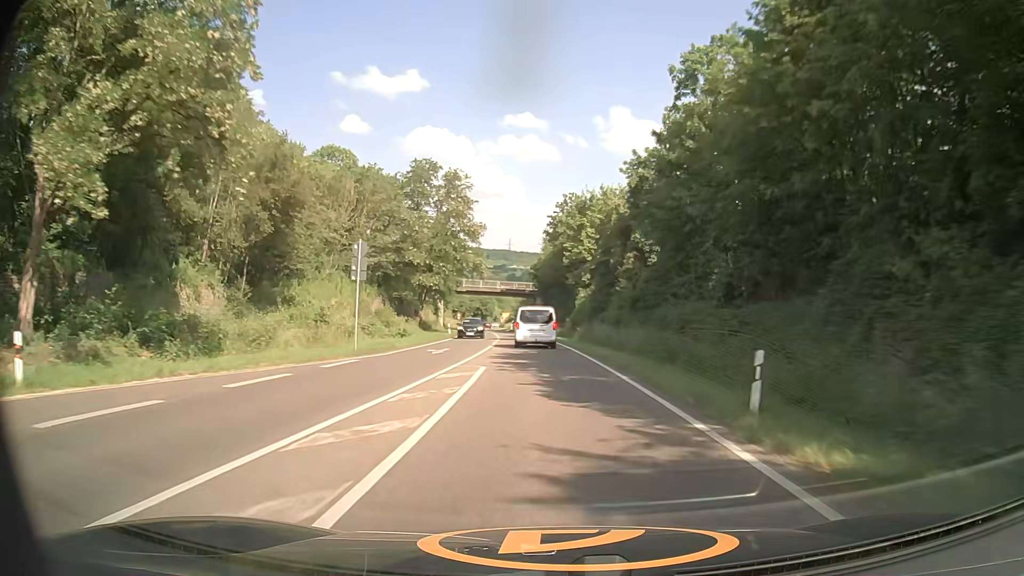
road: residential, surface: asphalt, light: Day
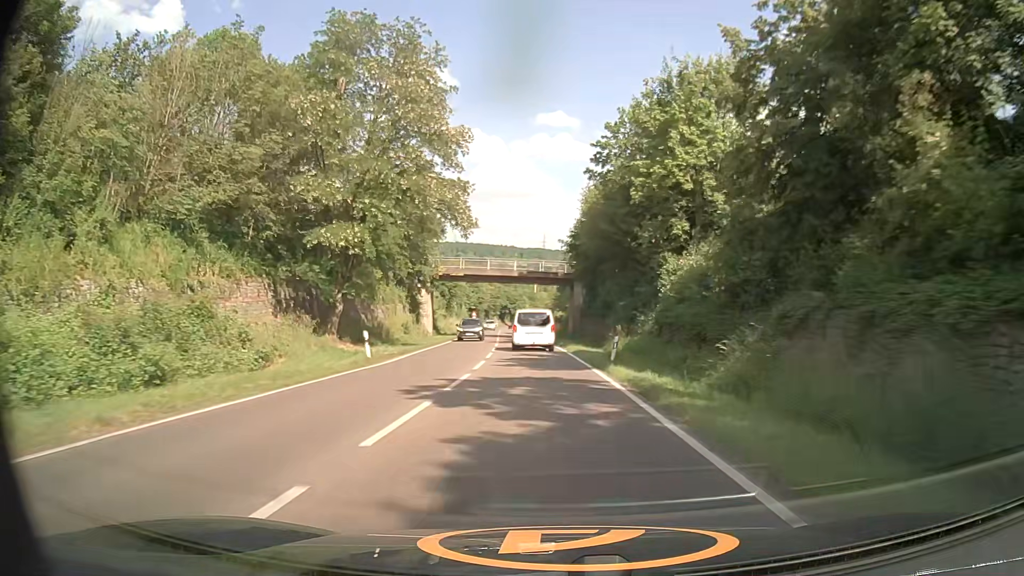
(-0.8, +34.1) m; -2°
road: secondary
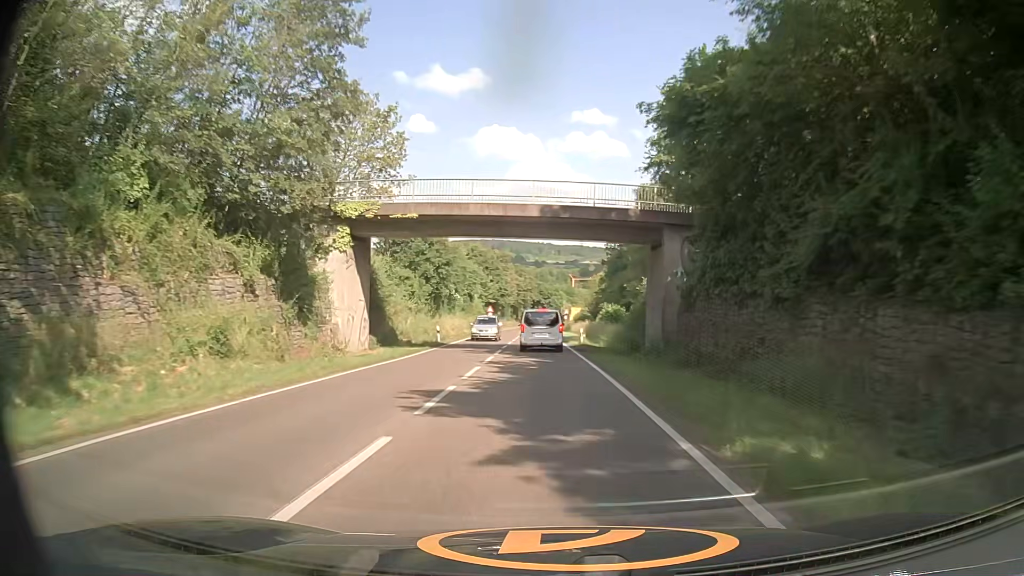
(-1.2, +33.6) m; -4°
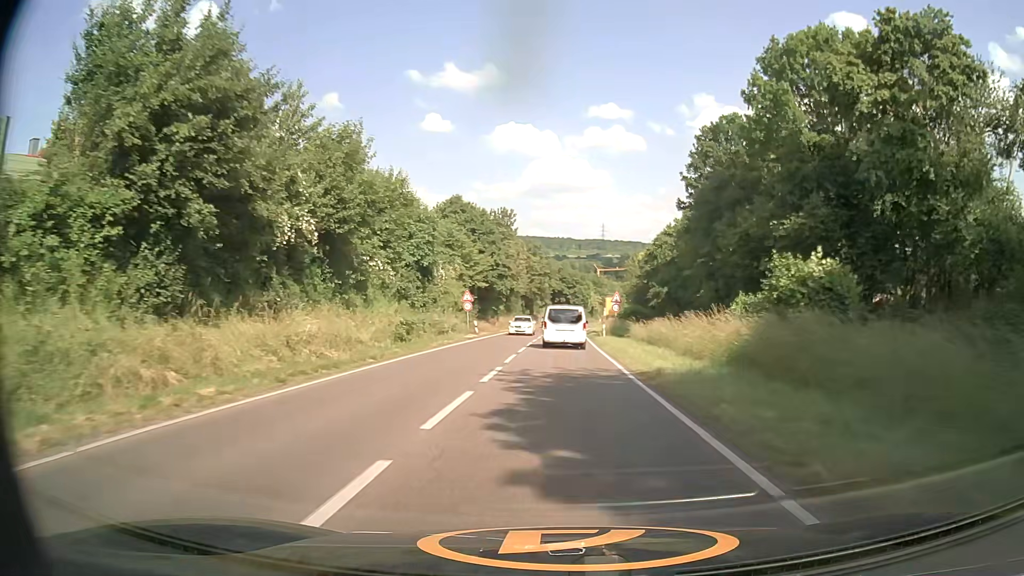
(-0.9, +43.2) m; -2°
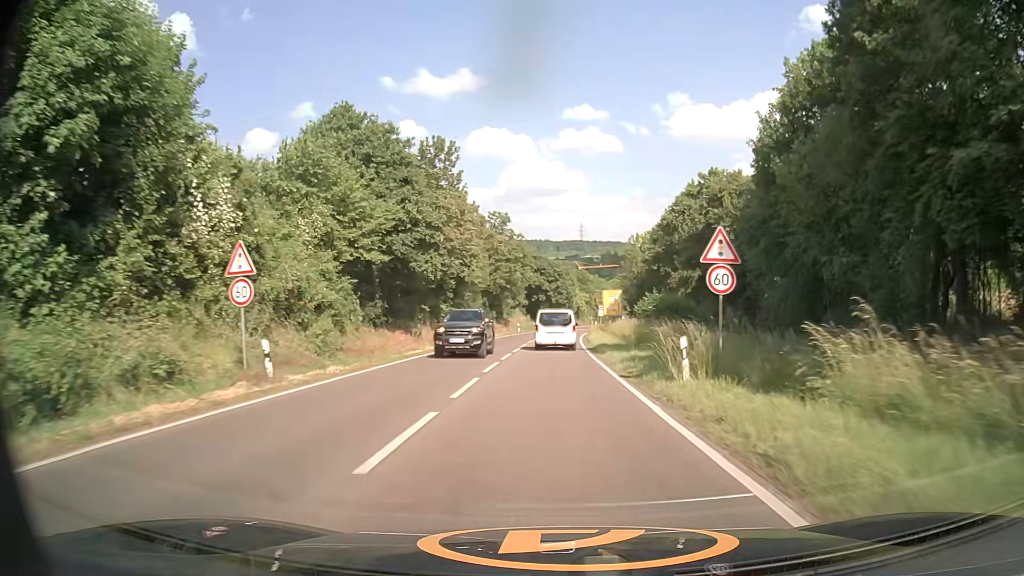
(+0.4, +32.2) m; +2°
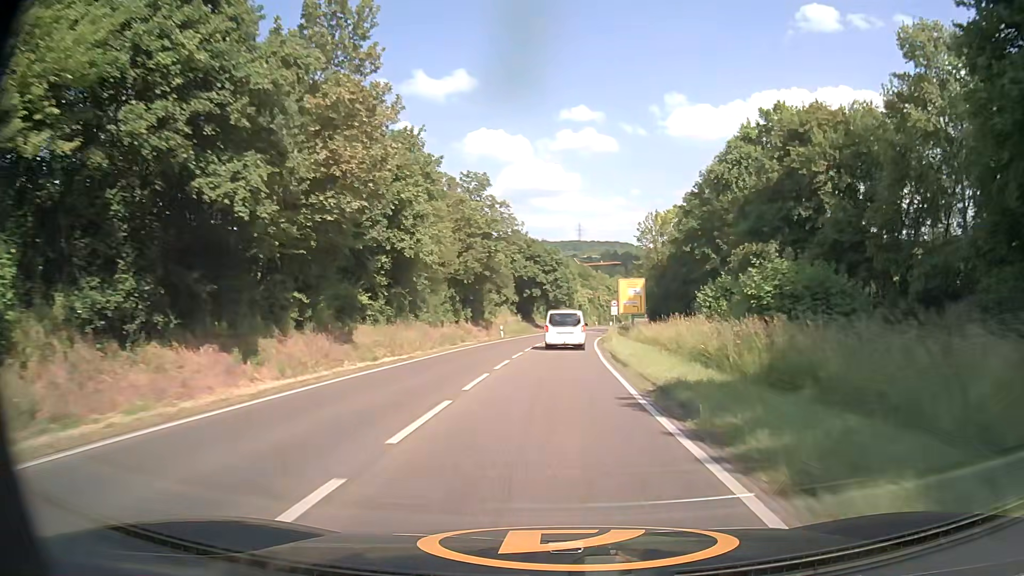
(+0.1, +22.4) m; 0°
(0, +10) (0, +20) (0, +30) (+1, +40) (+1, +50) (+2, +60) (+4, +70) (+5, +80) (+7, +90) (+9, +99) m
